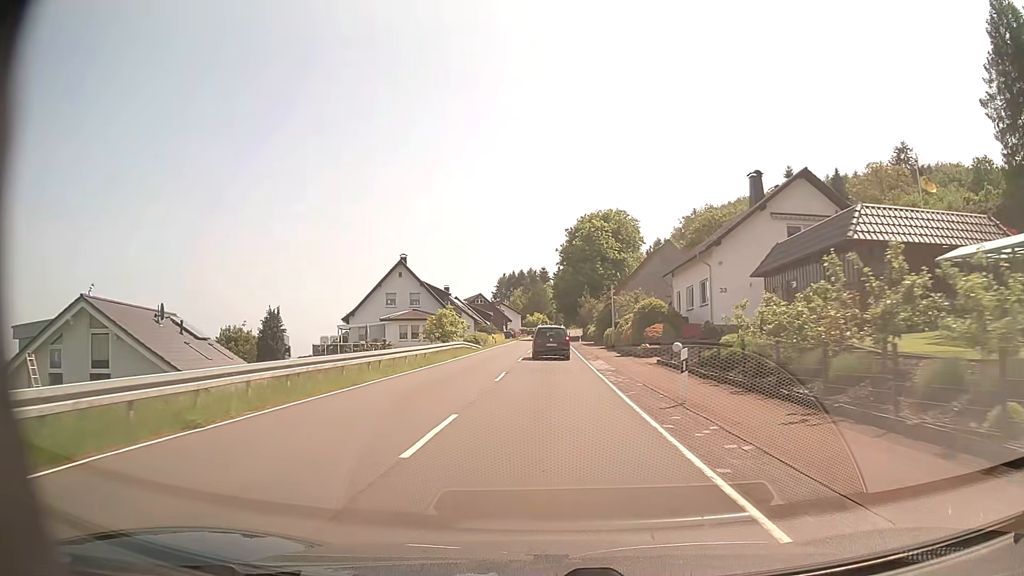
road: secondary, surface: asphalt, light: Day
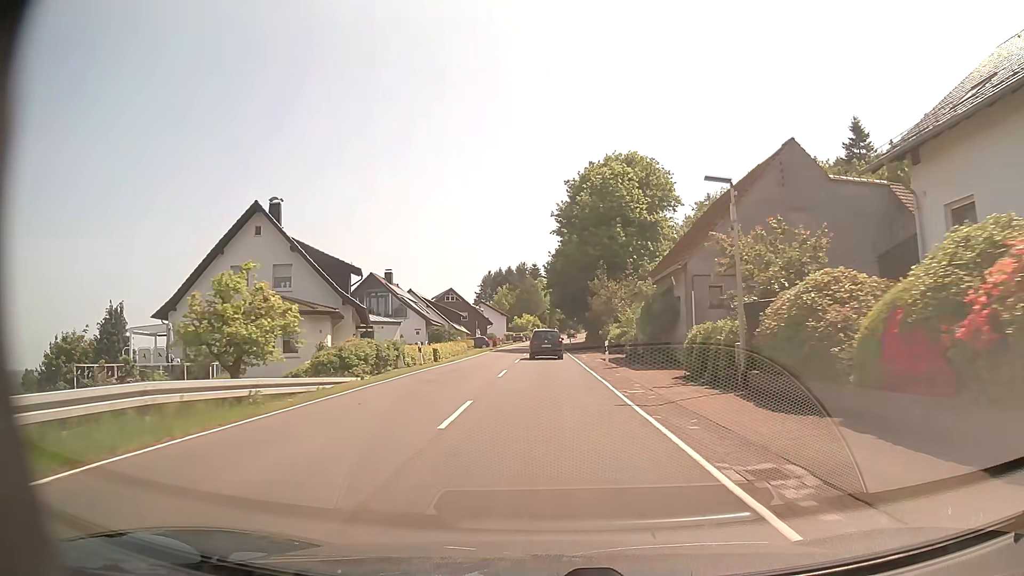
(+0.2, +33.8) m; +1°
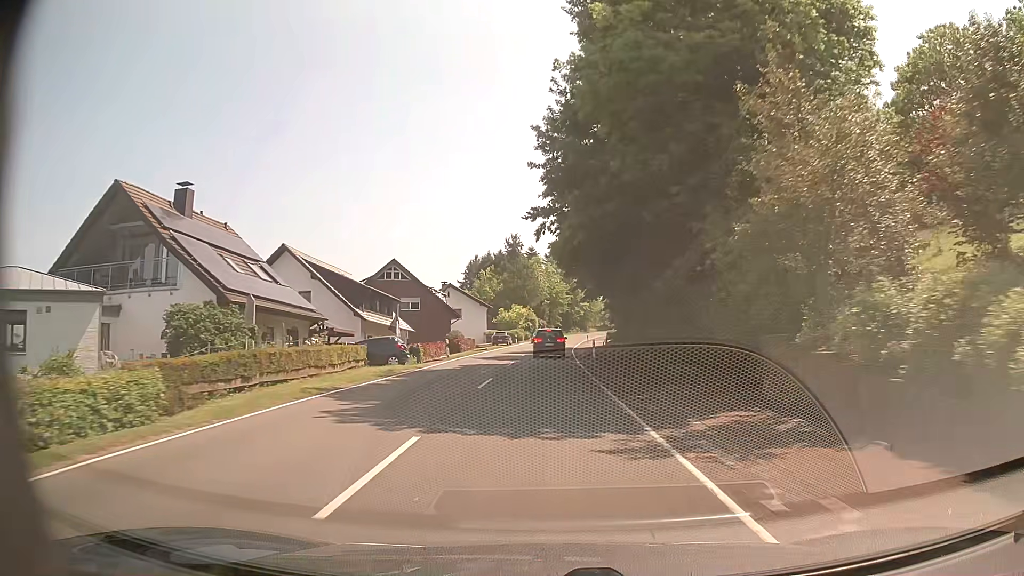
(+0.1, +41.2) m; 0°
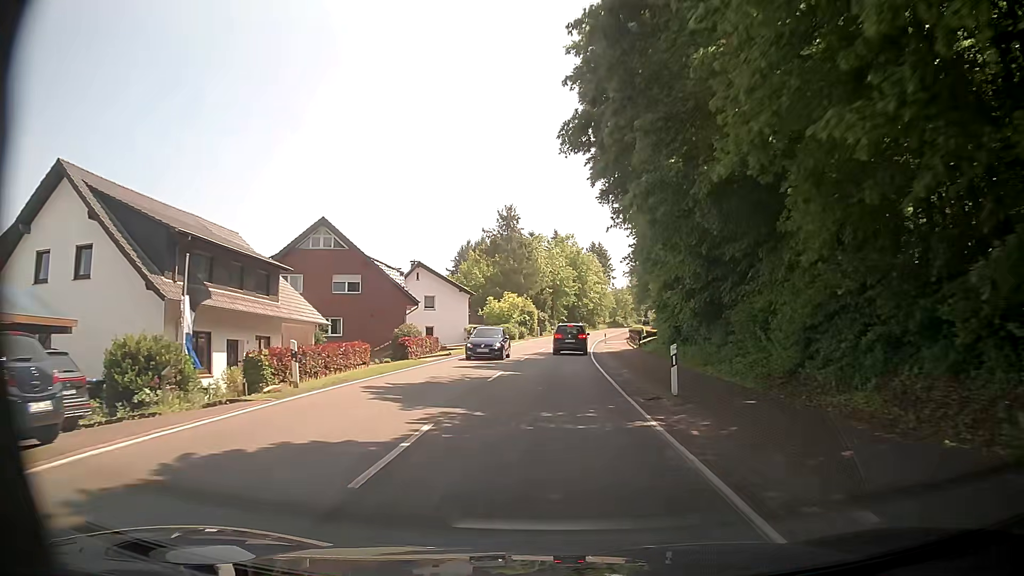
(-0.1, +23.2) m; -1°
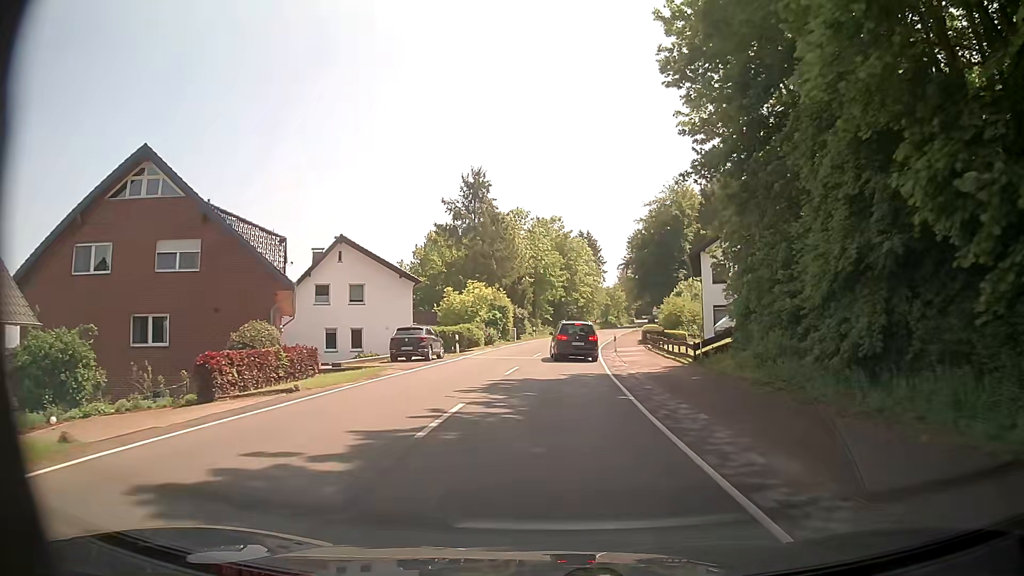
(+0.4, +21.2) m; +2°
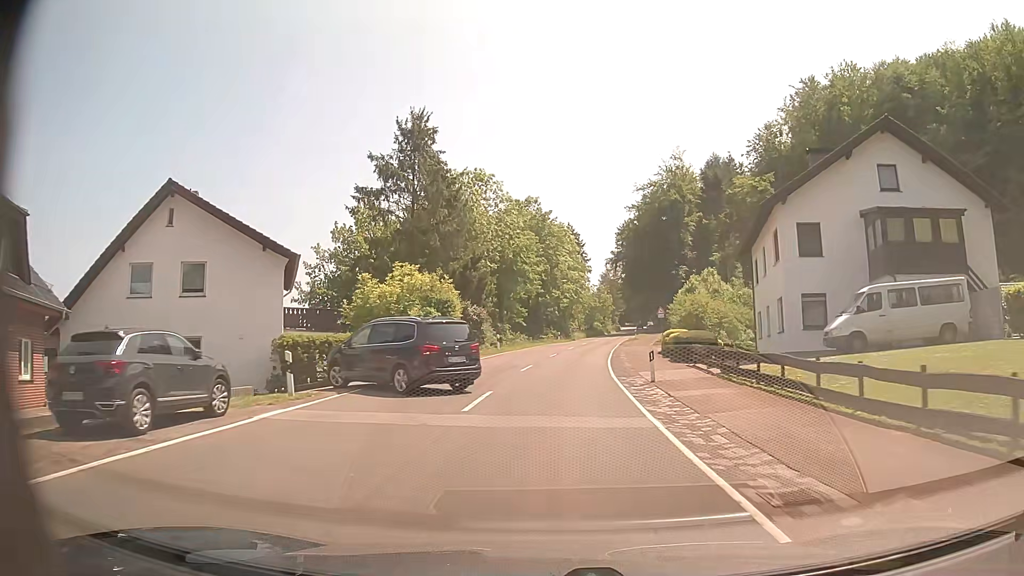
(+0.5, +20.8) m; +3°
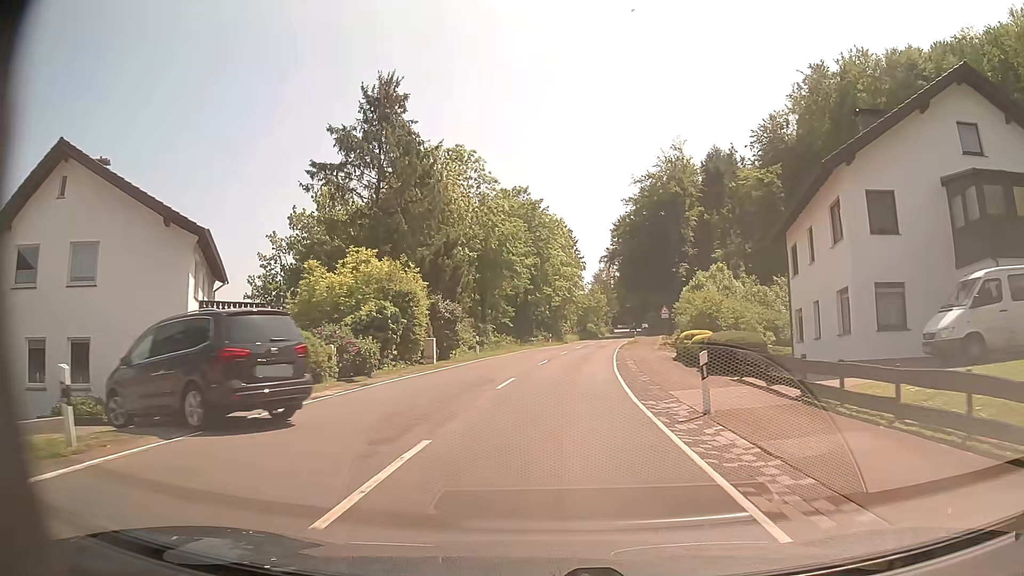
(0.0, +7.5) m; 0°
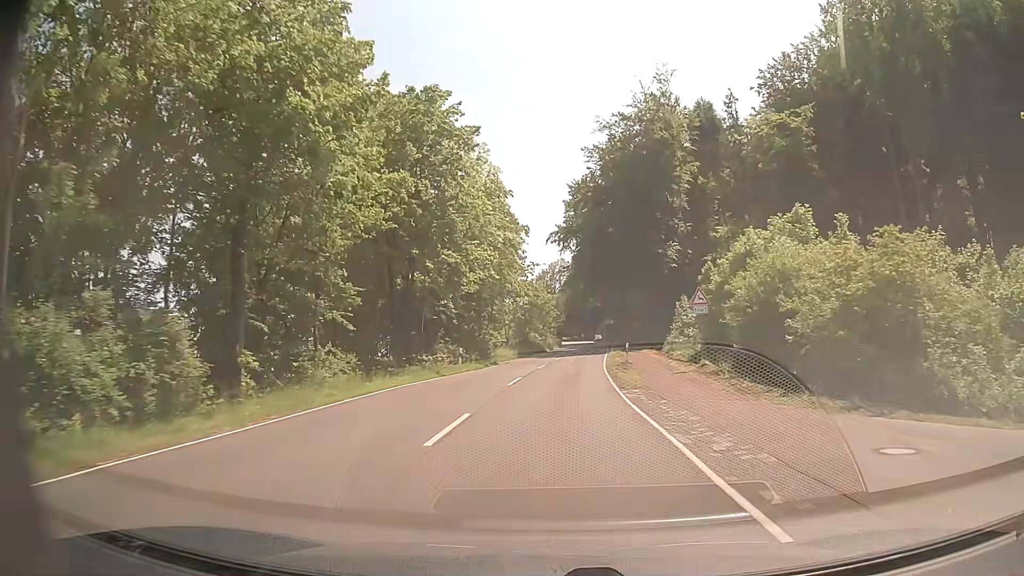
(+1.7, +32.3) m; +5°
(0, +10) (0, +20) (+1, +30) (+2, +40) (+2, +50) (+3, +60) (+4, +70) (+5, +80) (+6, +90) (+6, +100) m
